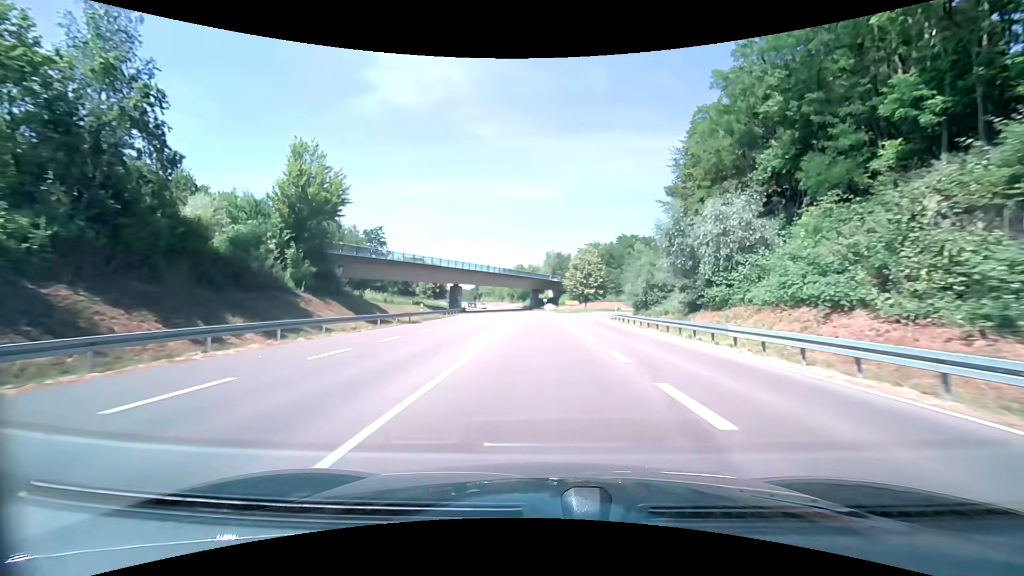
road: primary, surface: asphalt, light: Day
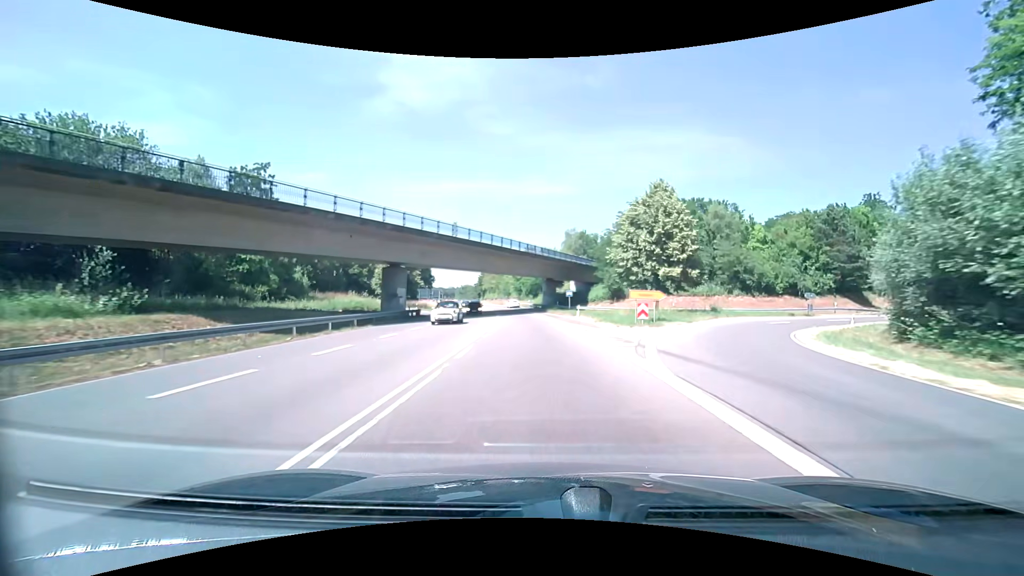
(-0.6, +46.0) m; -2°
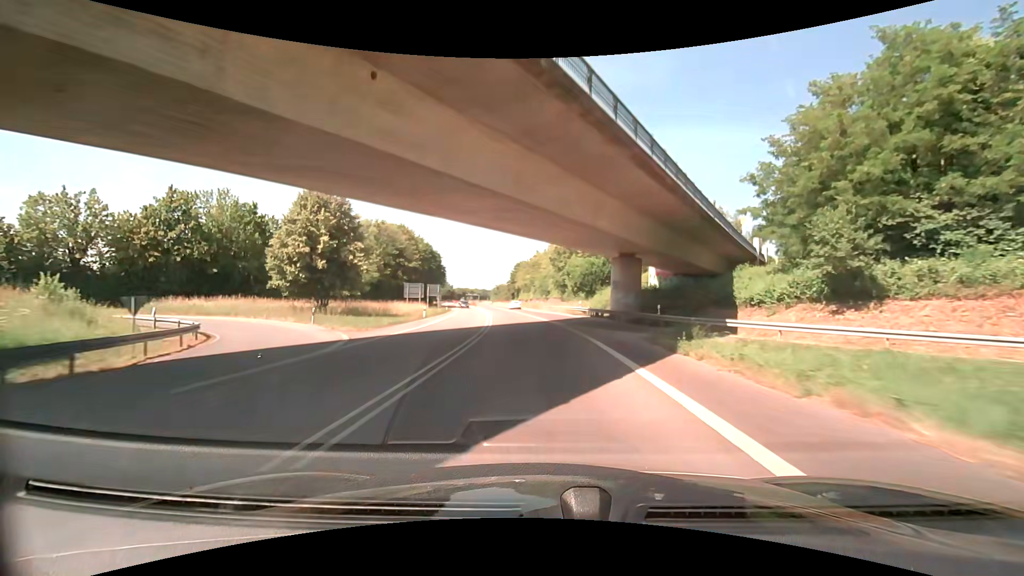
(-1.8, +46.4) m; -5°
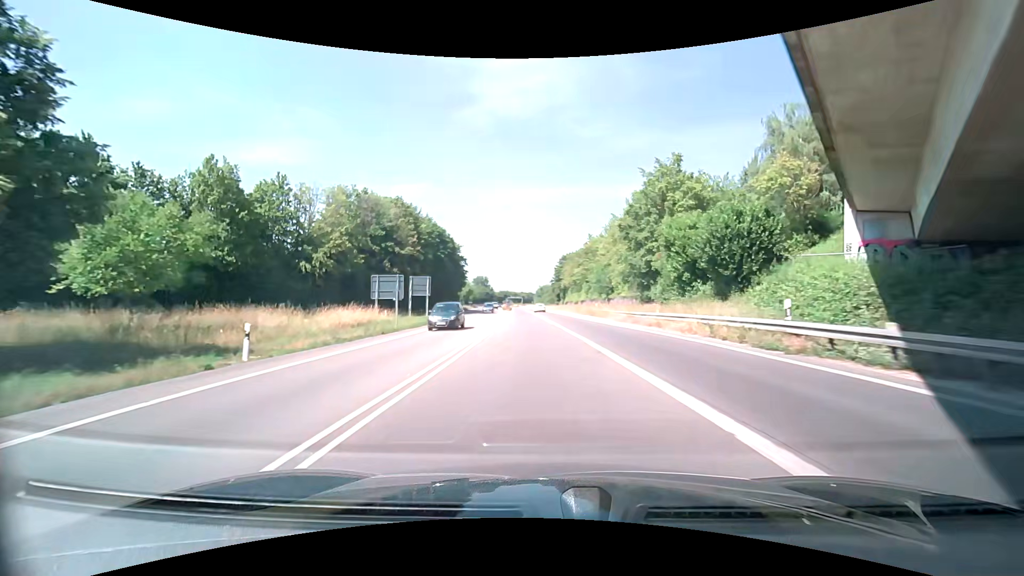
(-1.6, +35.0) m; -5°
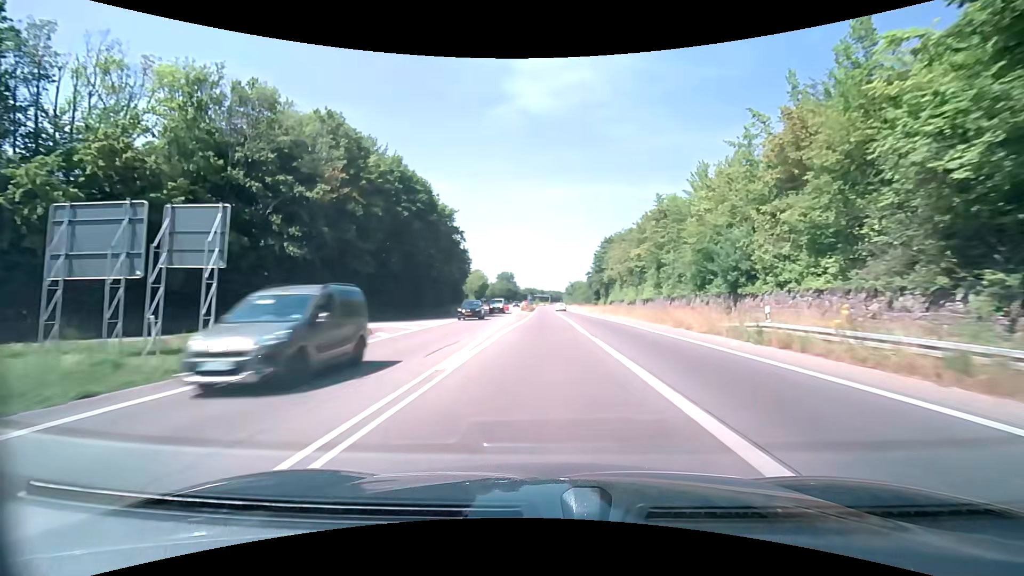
(-1.4, +35.6) m; -3°
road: trunk
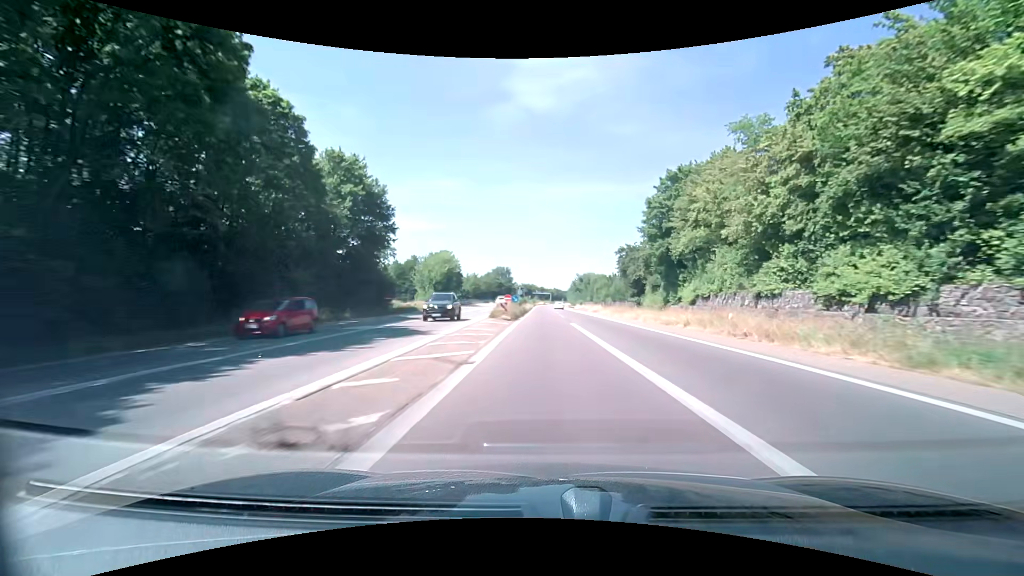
(+0.1, +49.5) m; 0°
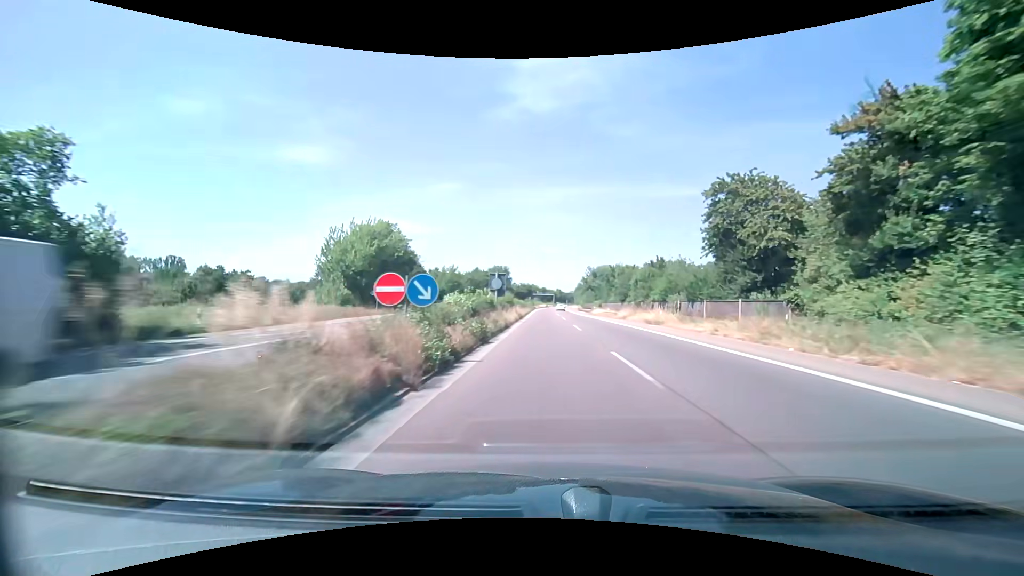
(+0.2, +37.9) m; 0°
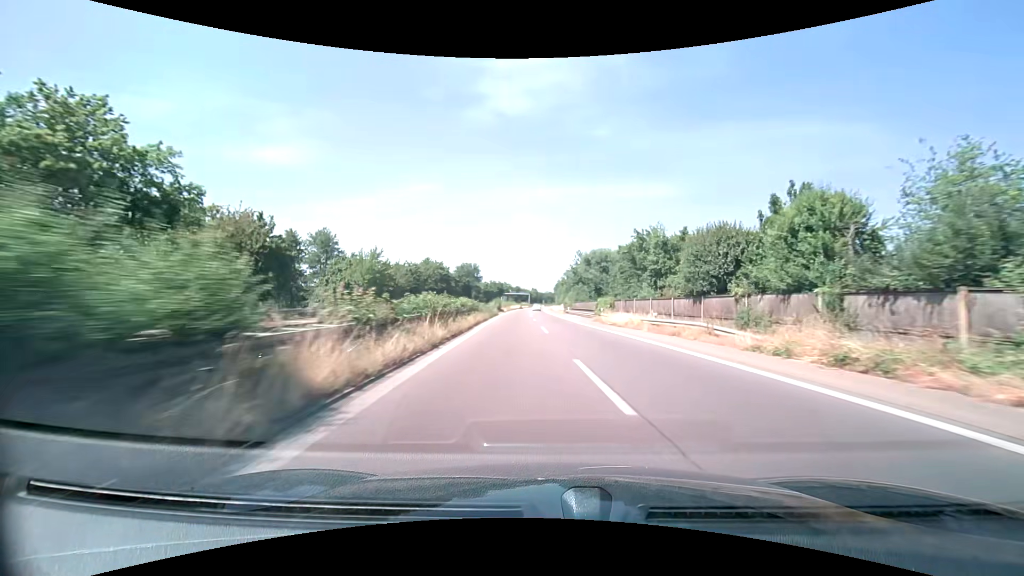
(+0.5, +38.0) m; +3°
(0, +10) (0, +20) (0, +30) (0, +40) (0, +50) (0, +60) (0, +70) (0, +80) (-1, +90) (-1, +100) m
